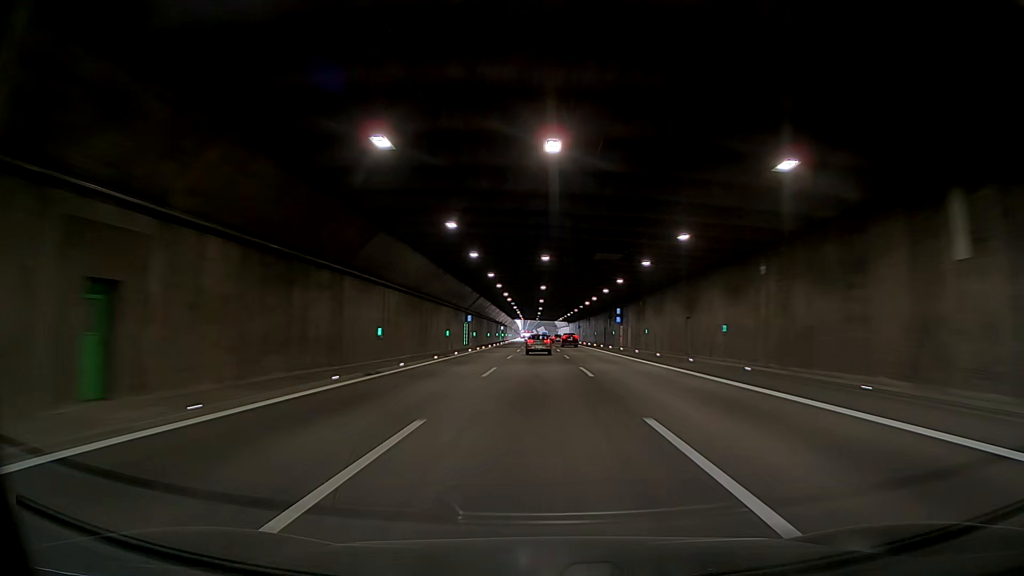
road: motorway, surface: asphalt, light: Day
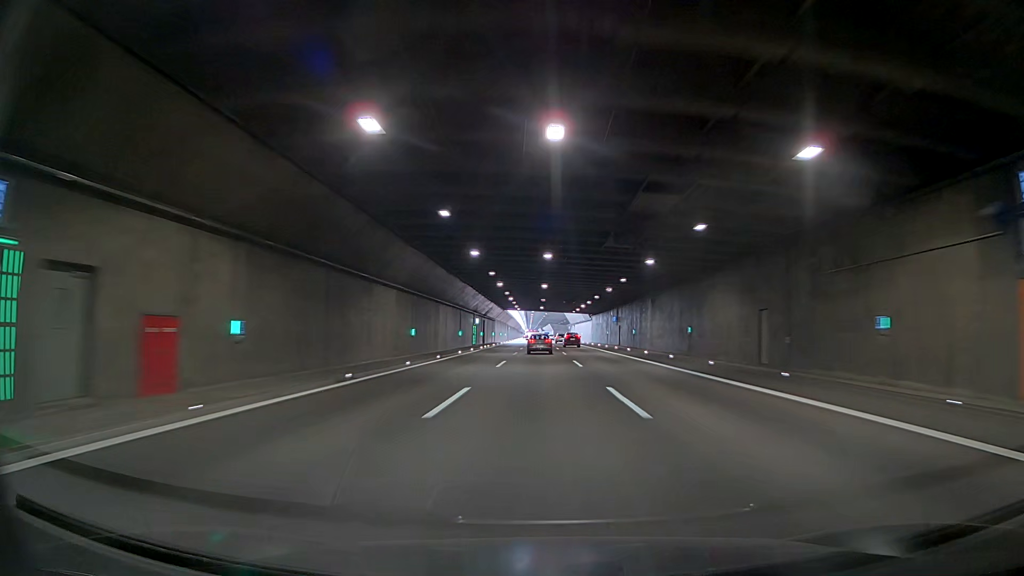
(+1.0, +63.7) m; 0°
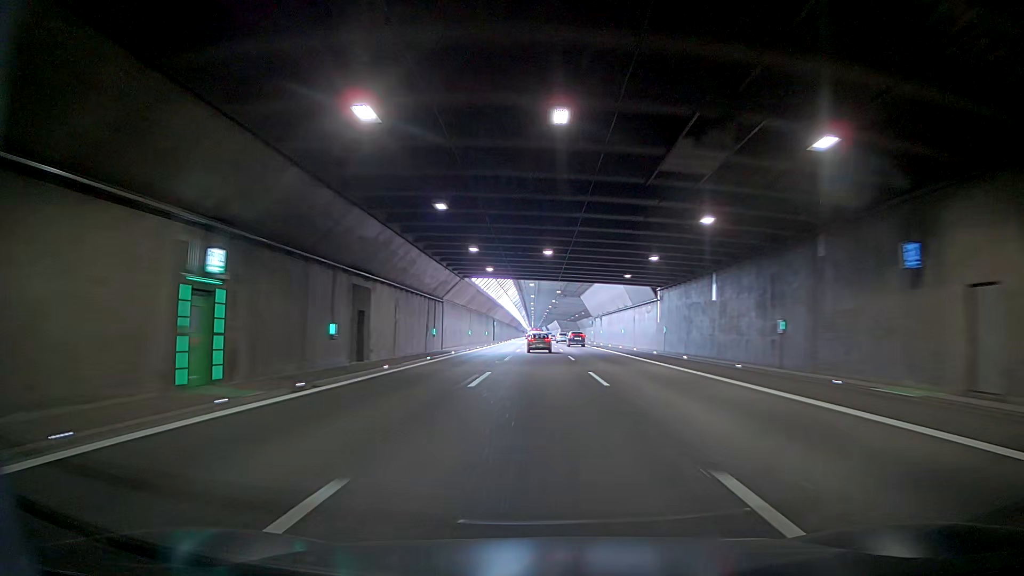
(-0.8, +63.8) m; -1°
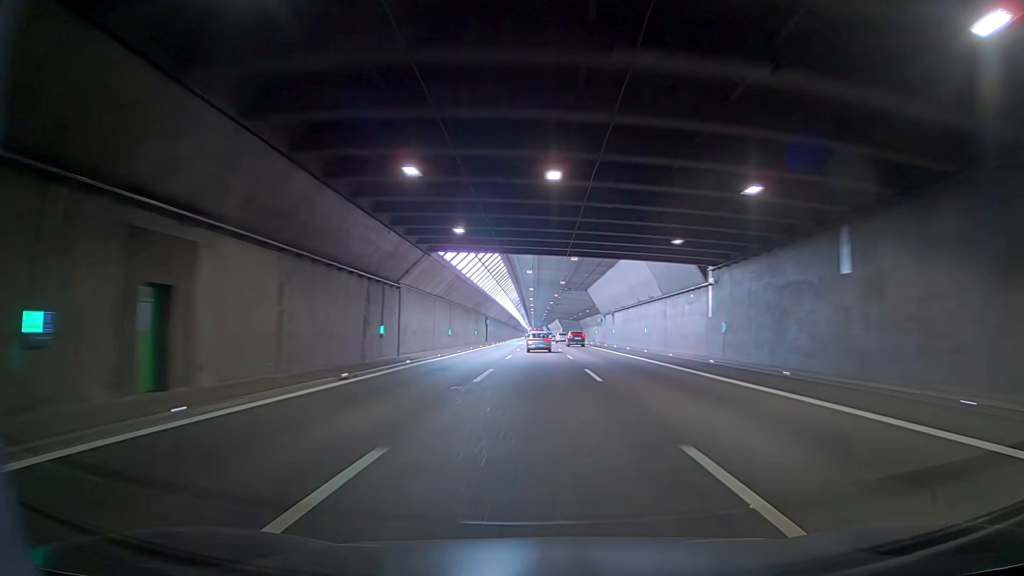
(0.0, +16.0) m; 0°
